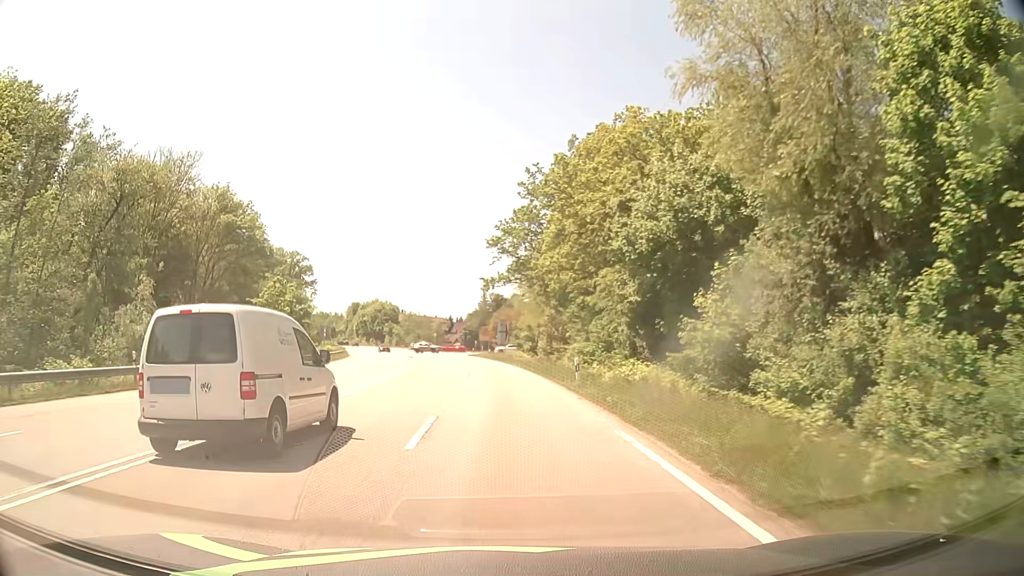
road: secondary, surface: asphalt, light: Day
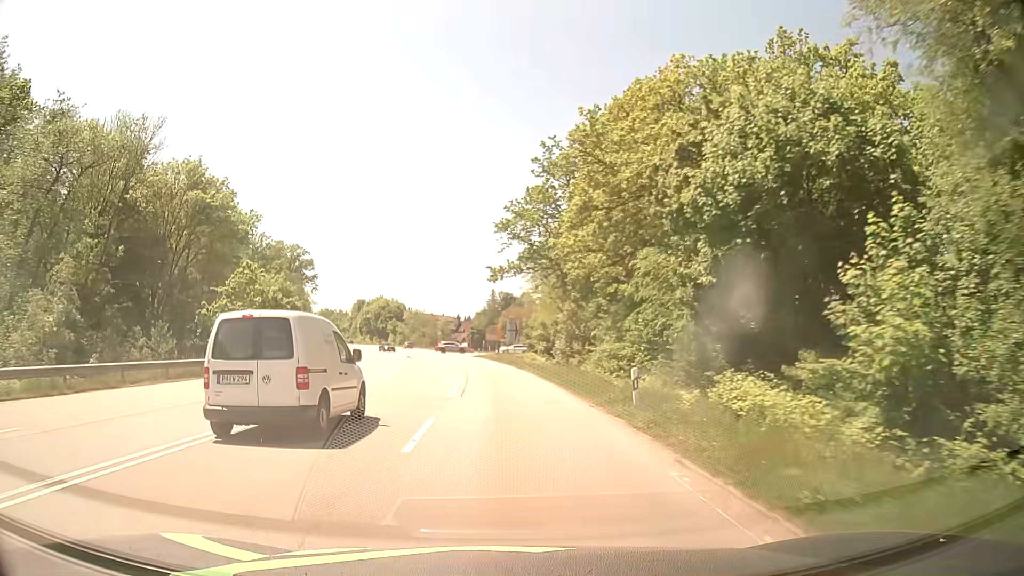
(0.0, +9.1) m; 0°
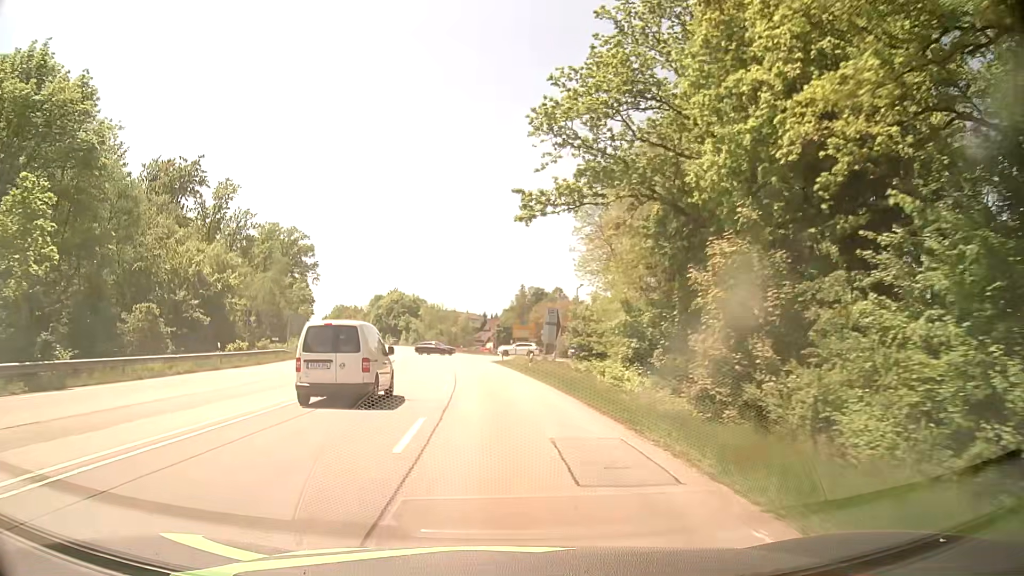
(-0.7, +27.4) m; -3°
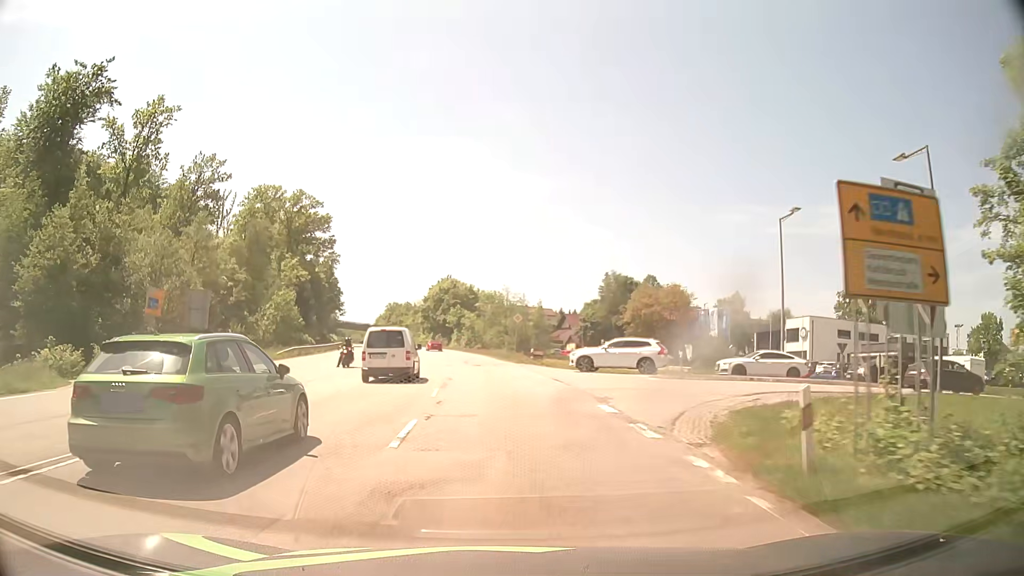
(-2.3, +45.7) m; -6°
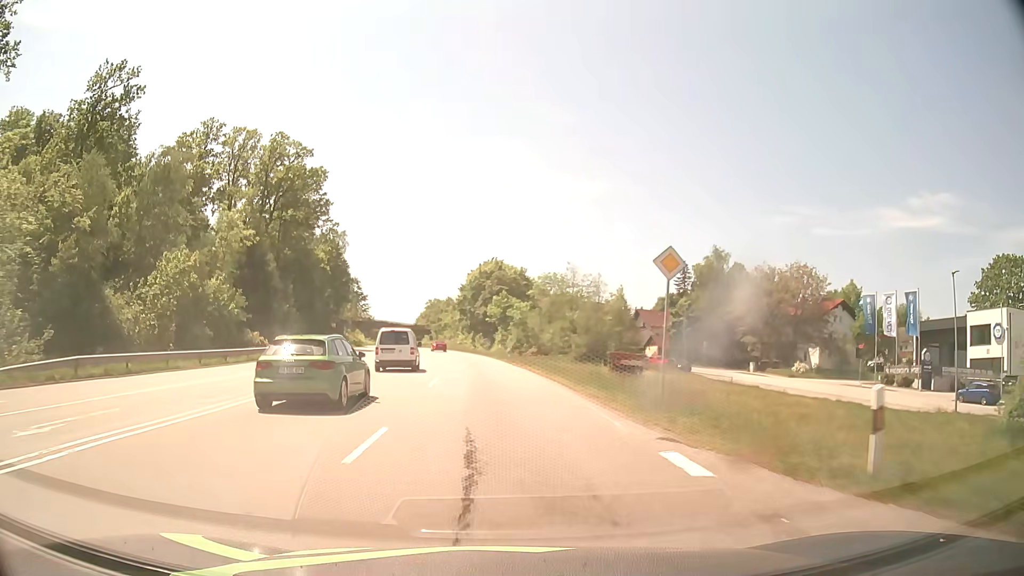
(-1.4, +36.7) m; -4°
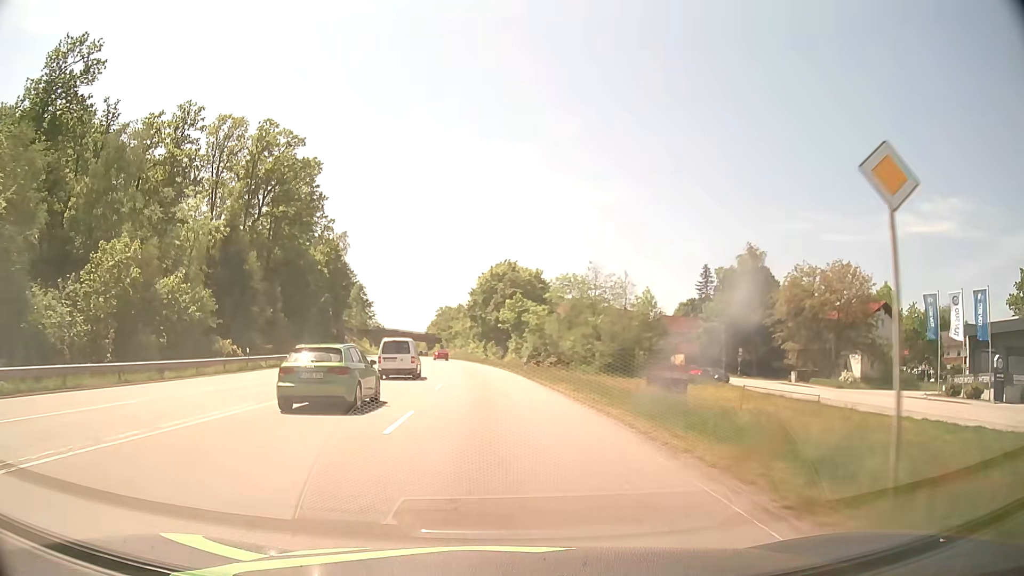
(-0.1, +9.2) m; -1°
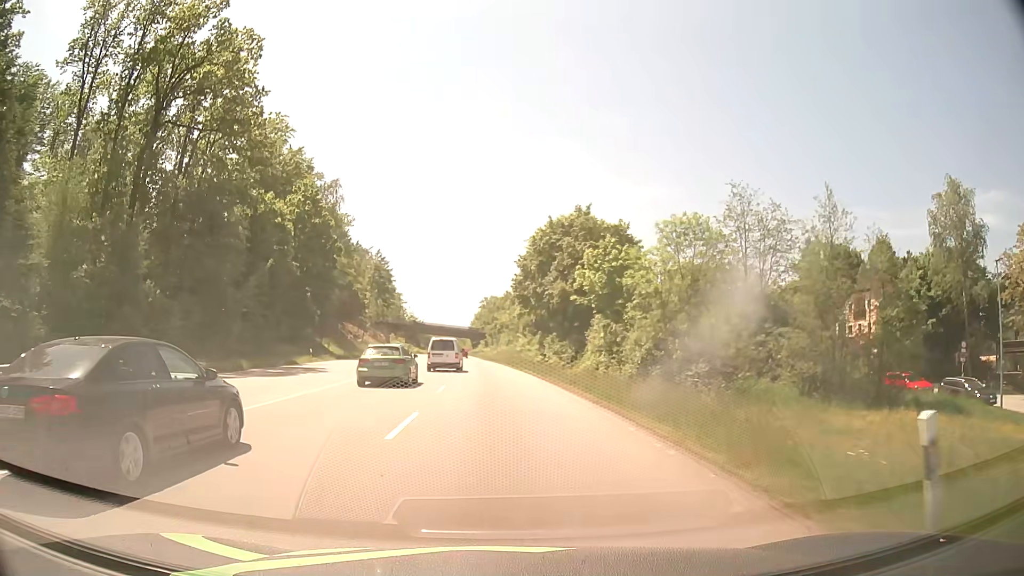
(-1.5, +36.7) m; -4°
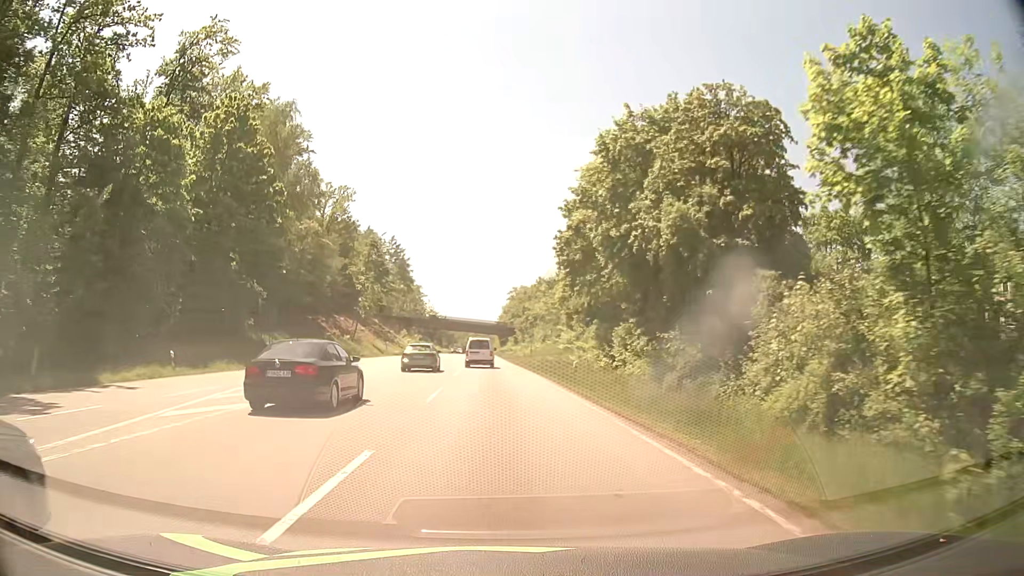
(-0.7, +27.5) m; -3°
(0, +10) (0, +20) (-1, +30) (-1, +40) (-1, +50) (-2, +60) (-2, +70) (-3, +80) (-3, +90) (-3, +100) m
